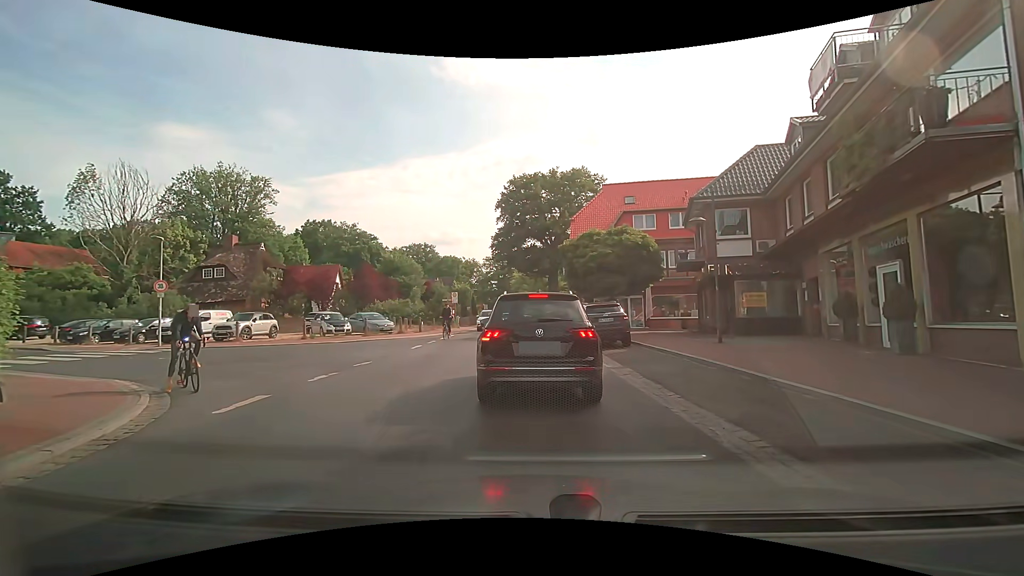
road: secondary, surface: asphalt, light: Day
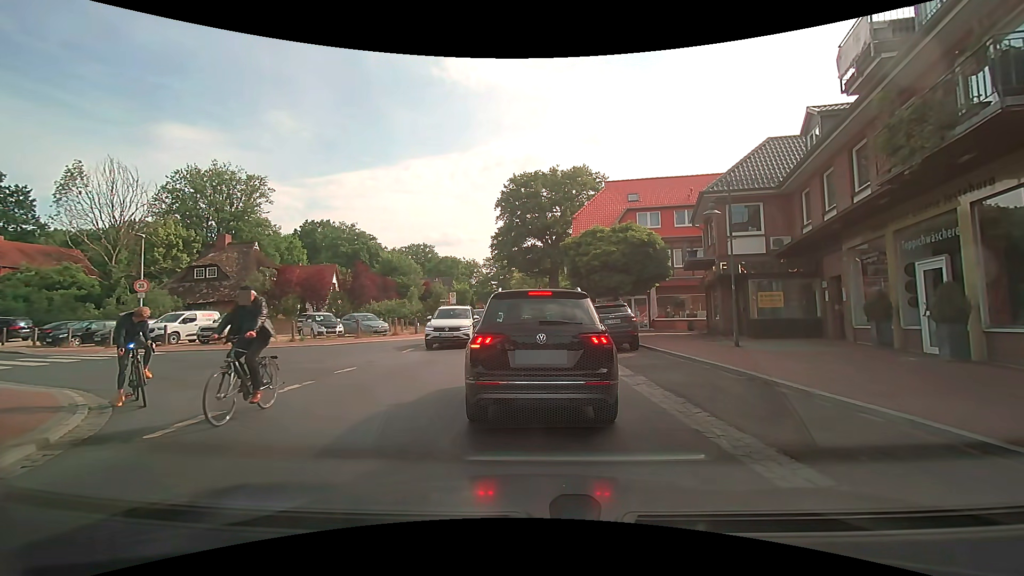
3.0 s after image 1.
(0.0, +1.3) m; 0°
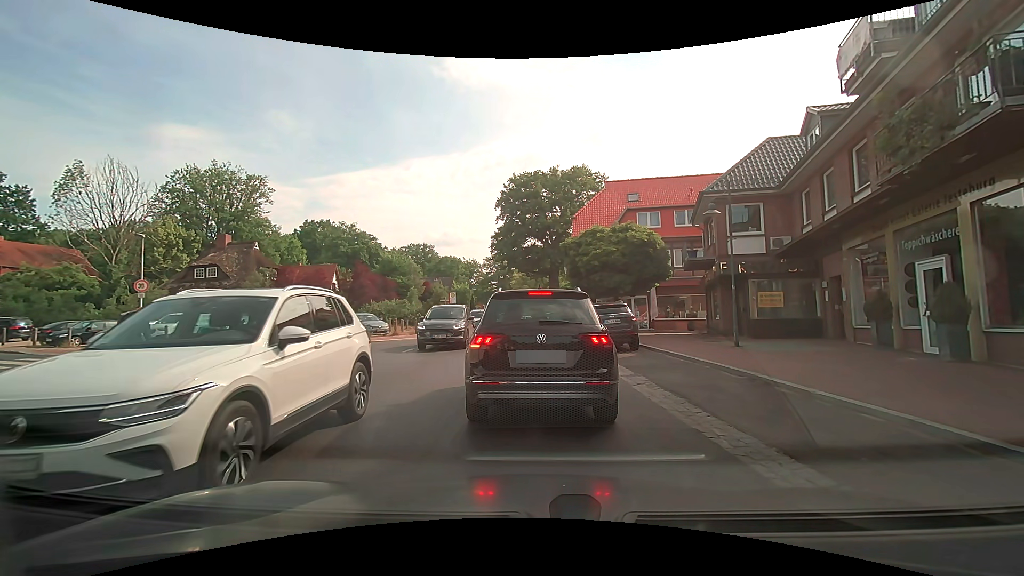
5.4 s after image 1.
(0.0, 0.0) m; 0°
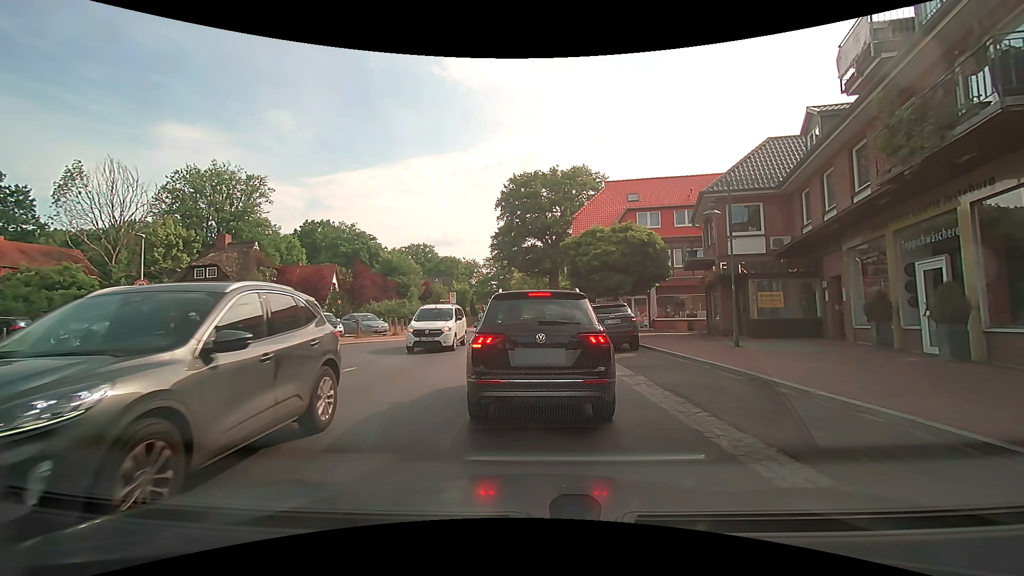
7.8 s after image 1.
(0.0, 0.0) m; 0°
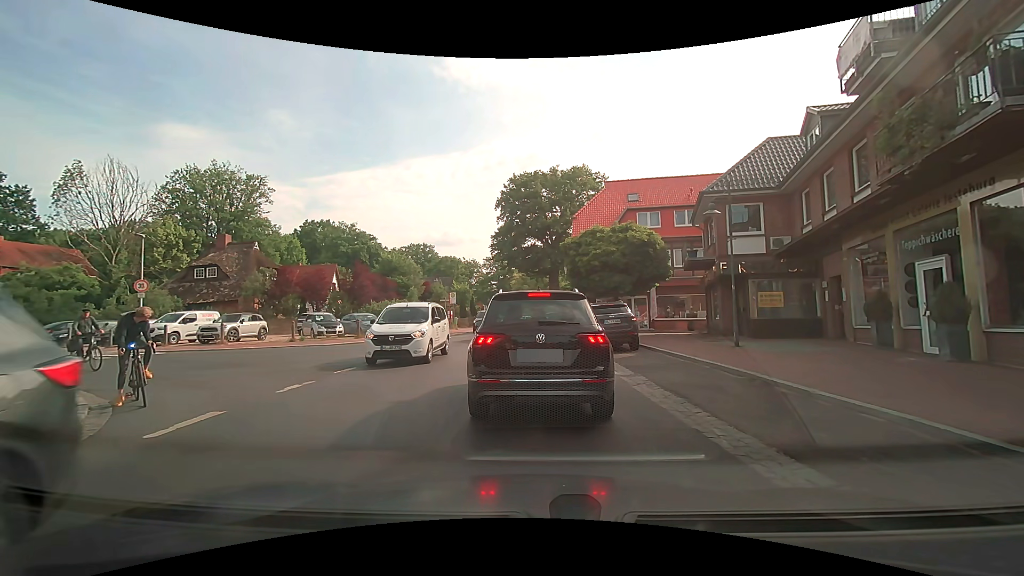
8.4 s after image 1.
(0.0, 0.0) m; 0°
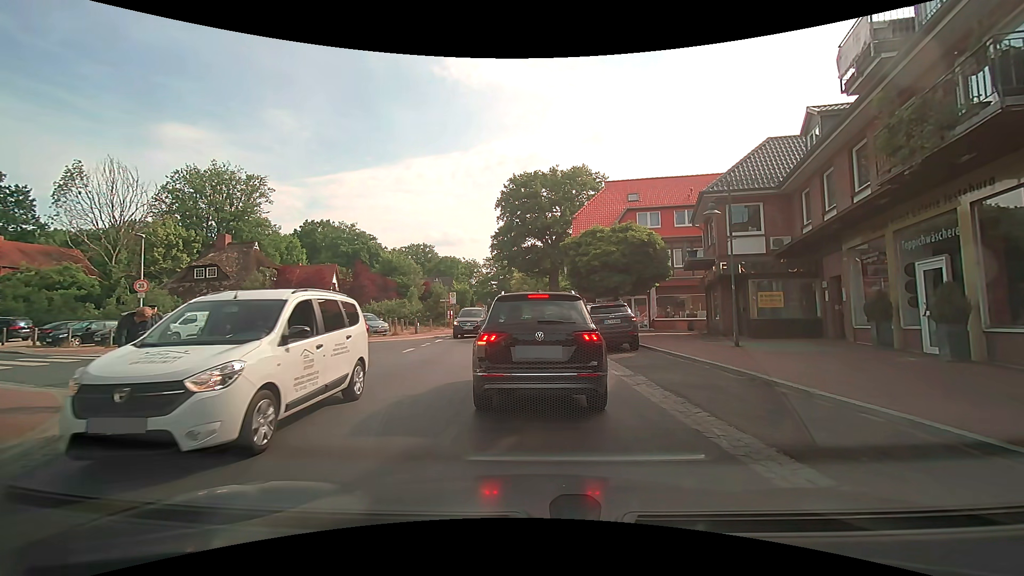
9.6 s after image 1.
(0.0, 0.0) m; 0°
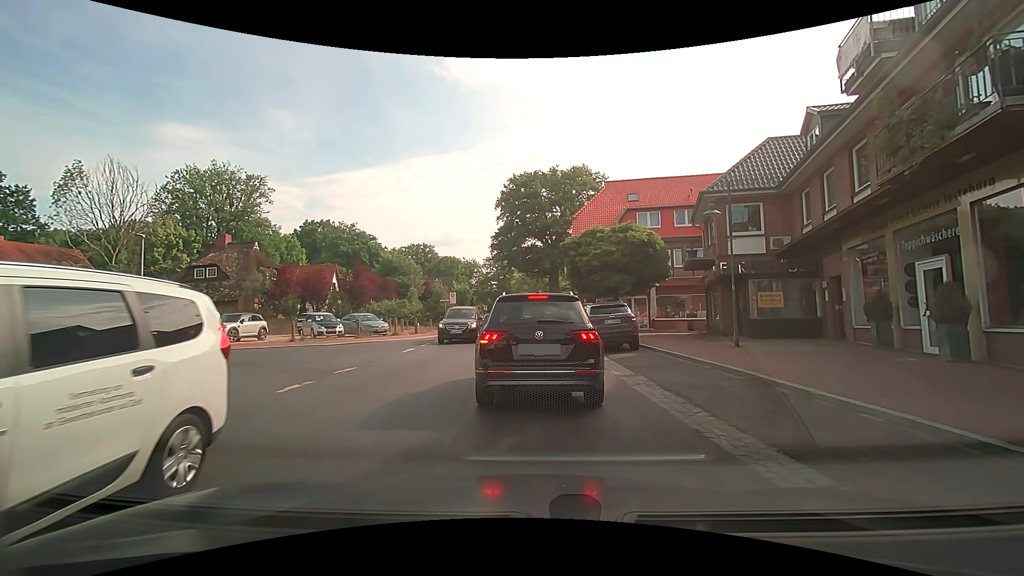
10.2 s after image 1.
(0.0, 0.0) m; 0°
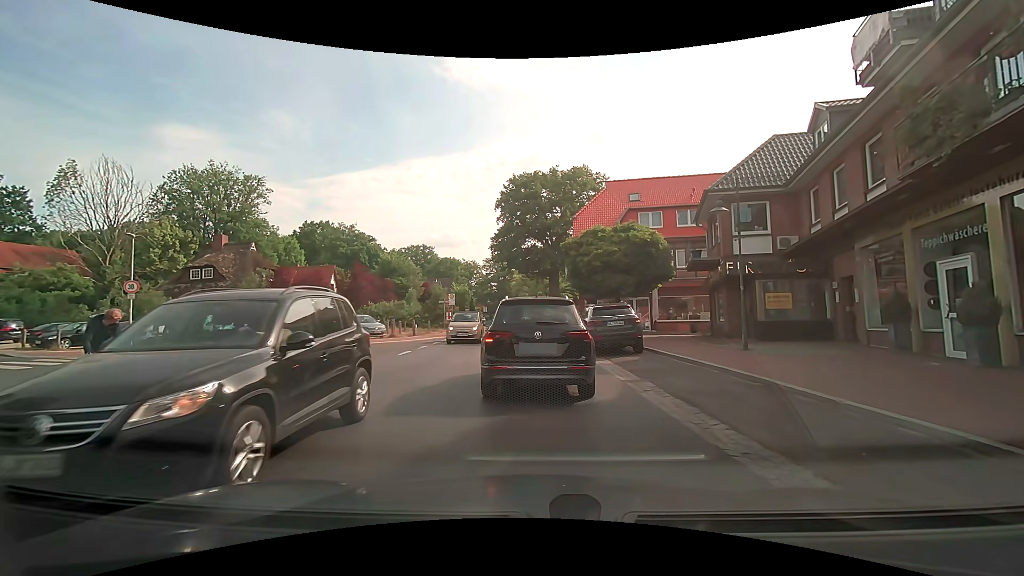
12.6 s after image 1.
(0.0, +0.6) m; 0°
(0, +10) (0, +20) (-1, +30) (-1, +40) (-1, +50) (-2, +60) (-2, +70) (-2, +80) (-3, +90) (-5, +100) m
